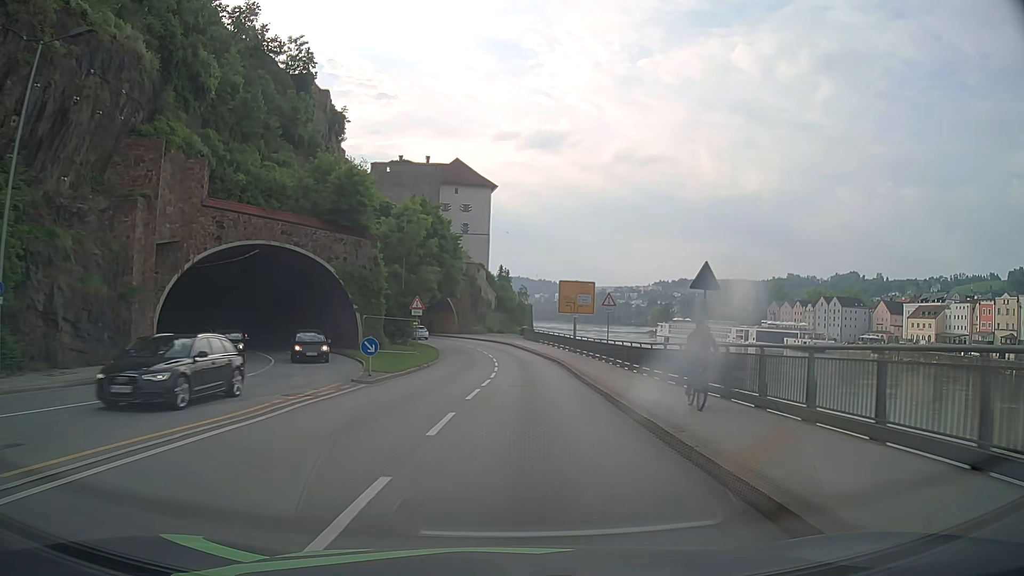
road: primary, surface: asphalt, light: Day
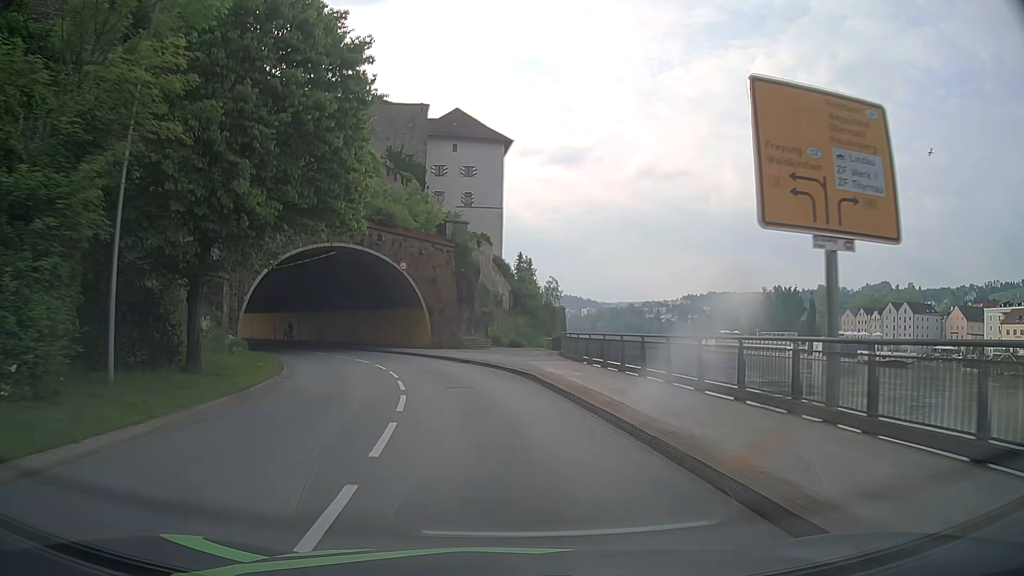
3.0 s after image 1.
(+0.7, +39.9) m; -2°
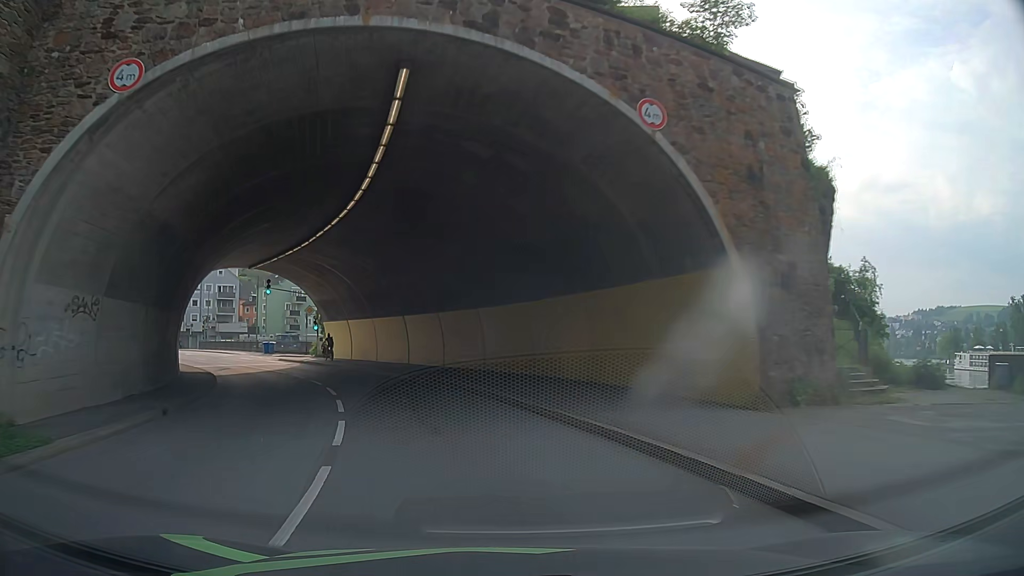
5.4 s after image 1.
(-4.4, +30.3) m; -19°
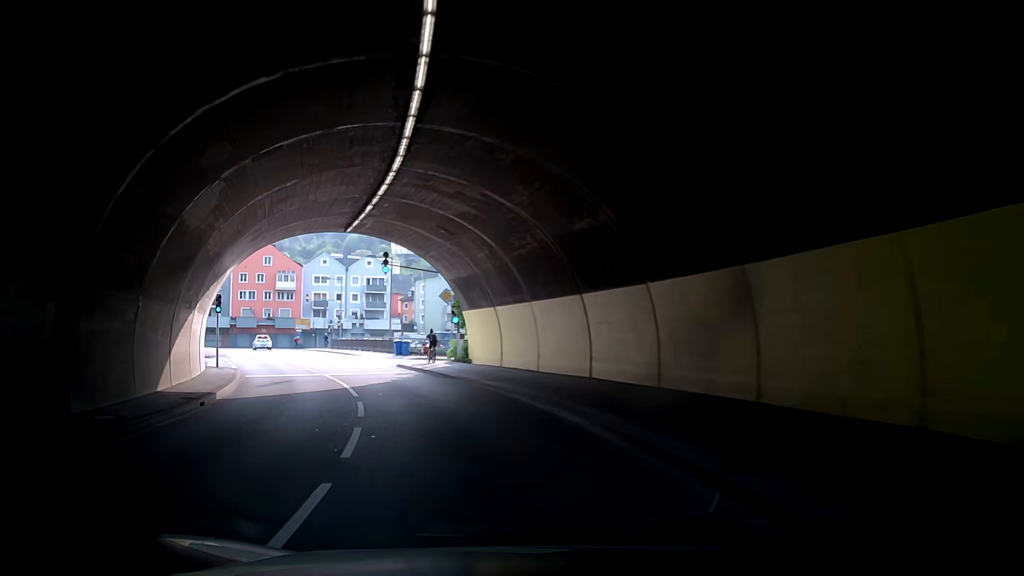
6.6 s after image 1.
(-2.0, +15.0) m; -15°
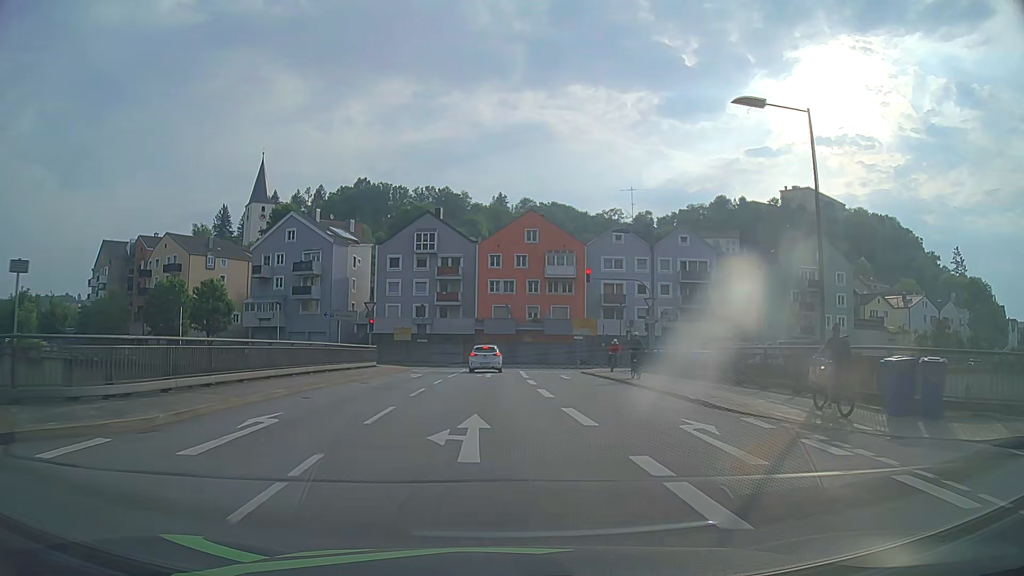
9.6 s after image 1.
(-6.3, +35.6) m; -26°
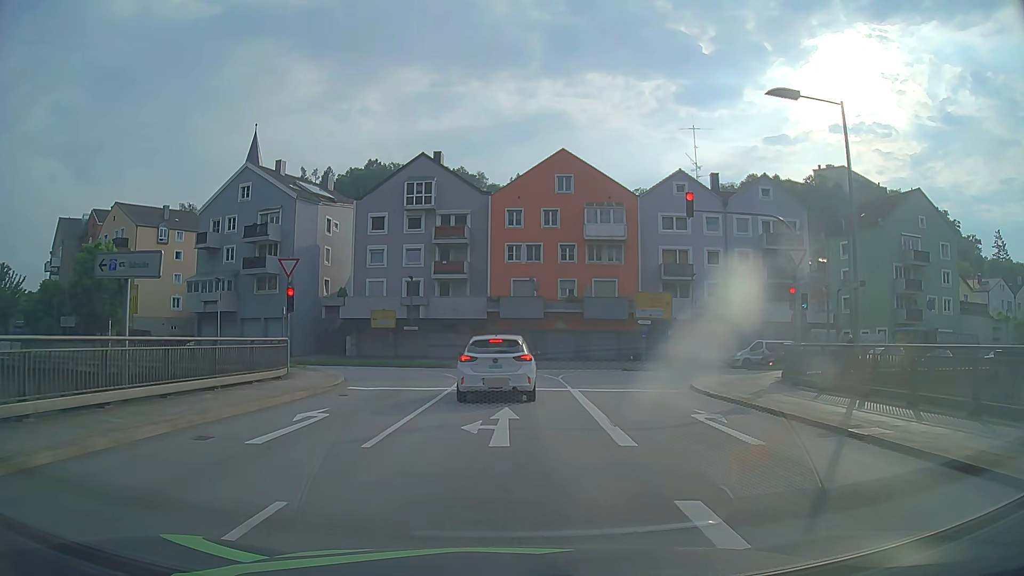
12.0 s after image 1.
(-0.6, +19.8) m; -3°
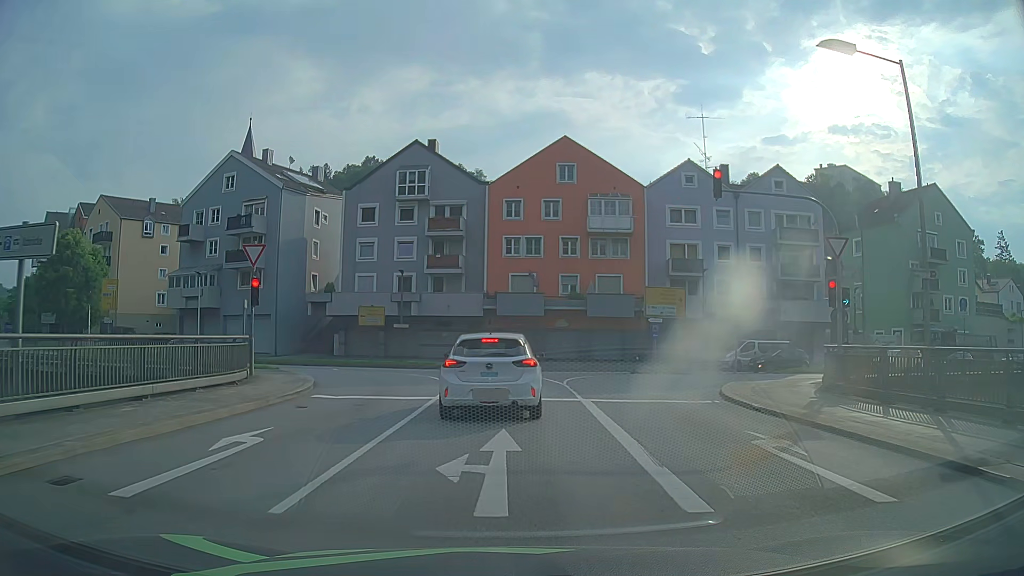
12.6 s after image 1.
(0.0, +3.2) m; 0°
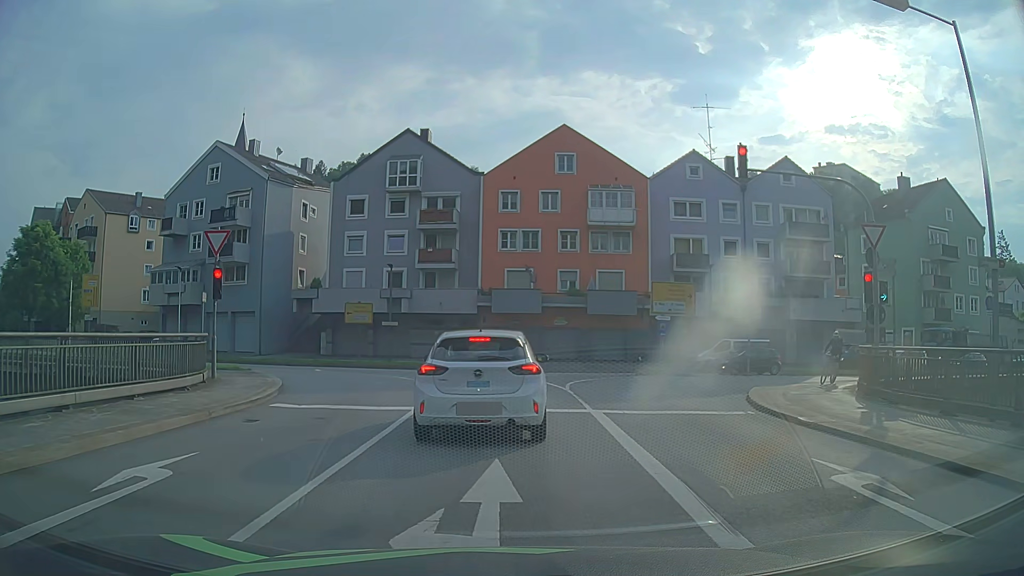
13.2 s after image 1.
(0.0, +2.5) m; +1°
